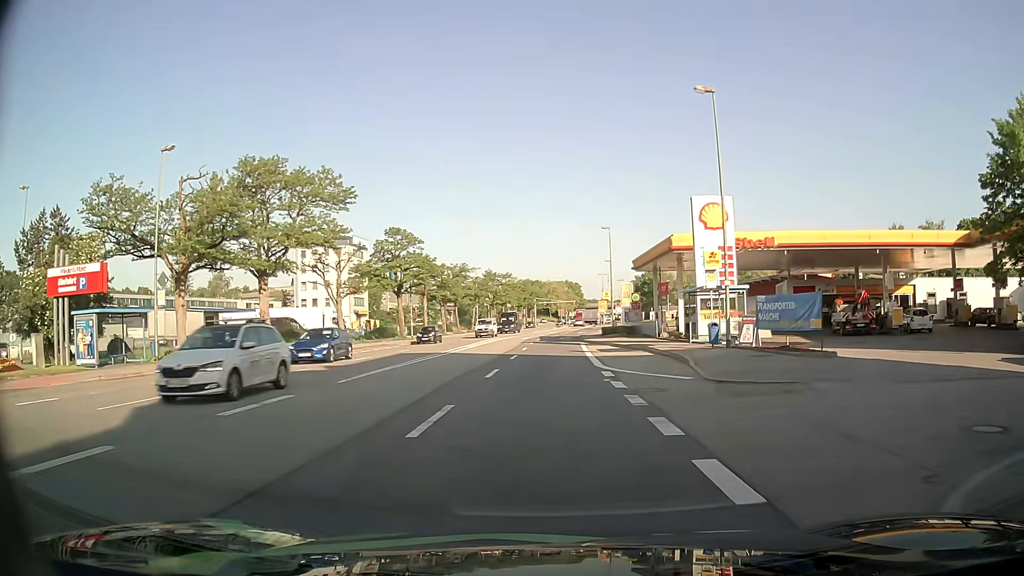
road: primary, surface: asphalt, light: Day
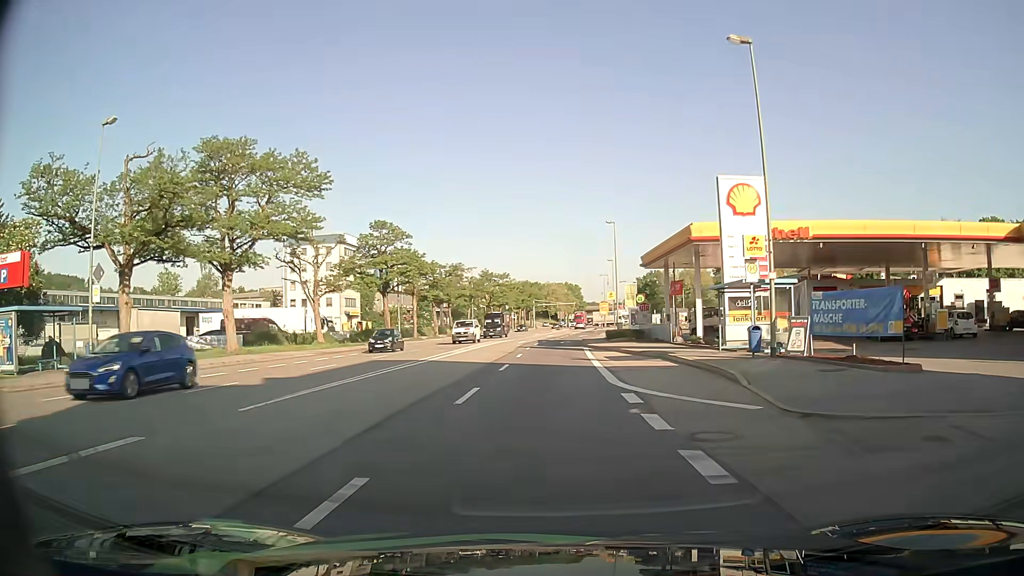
(0.0, +5.3) m; 0°
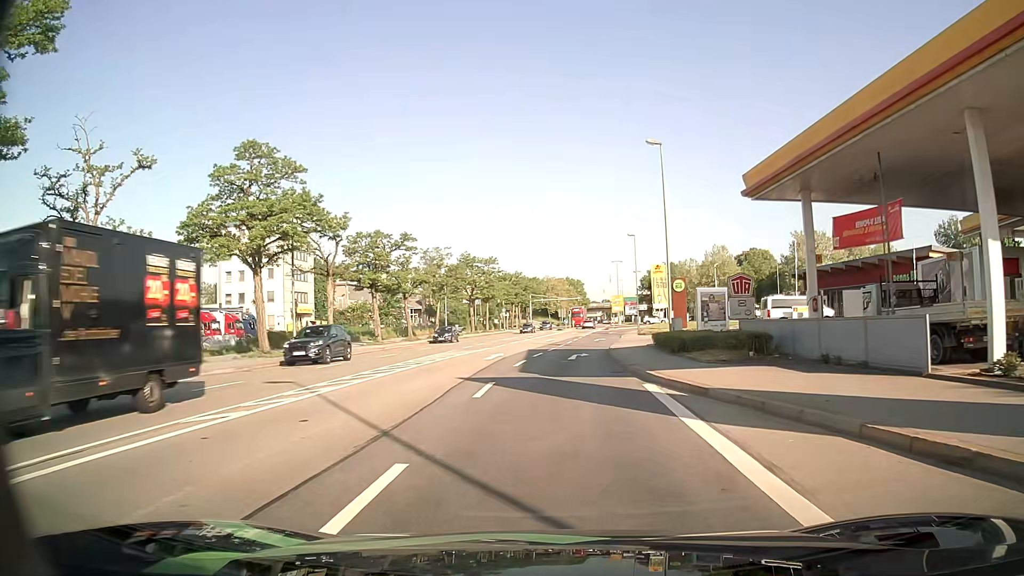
(+0.2, +26.3) m; 0°
(0, +10) (0, +20) (+1, +30) (+2, +40) (+3, +50) (+4, +60) (+5, +70) (+7, +80) (+9, +89) (+13, +99) m
